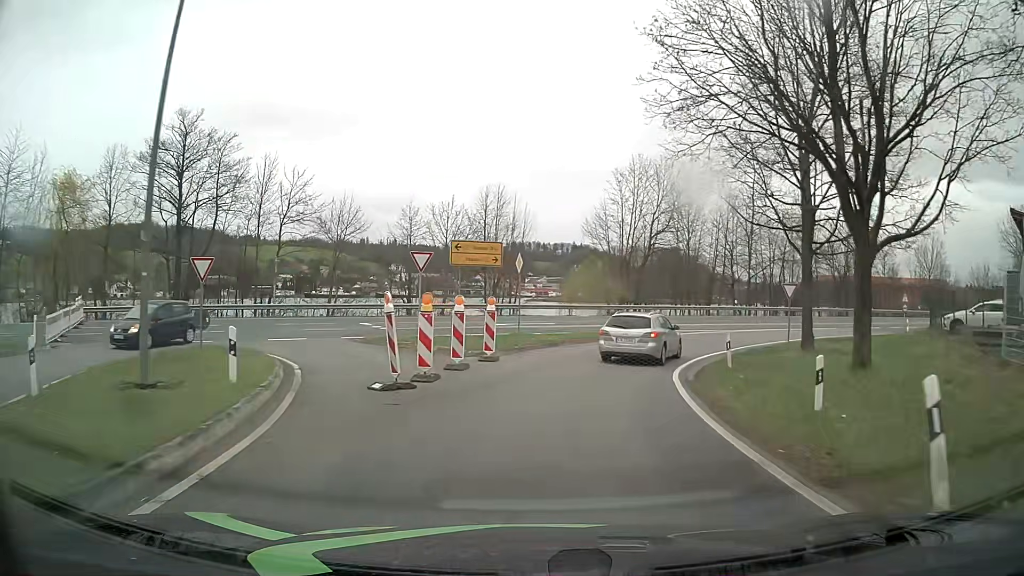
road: unclassified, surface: asphalt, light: Day
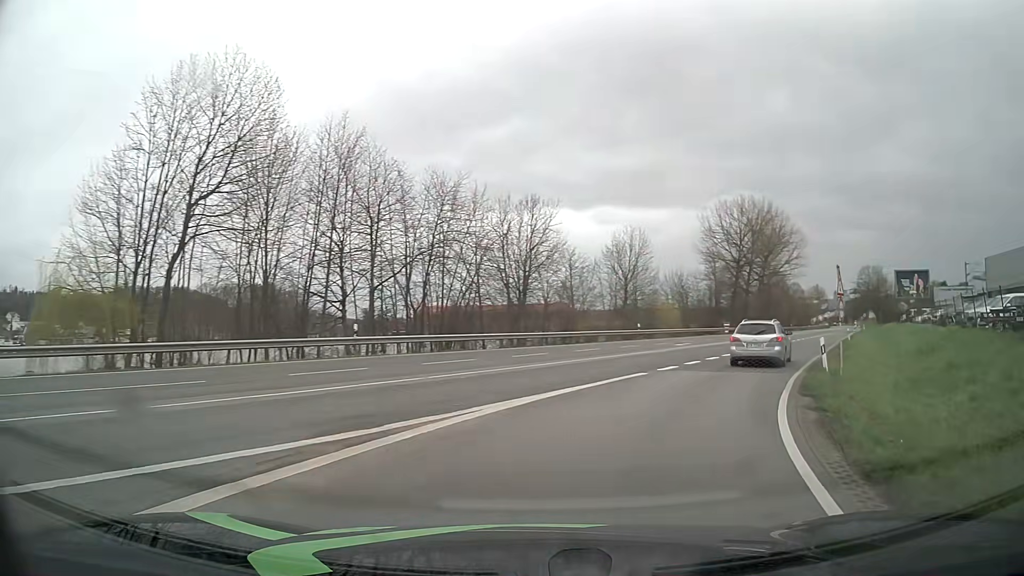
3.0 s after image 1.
(+6.6, +28.4) m; +34°
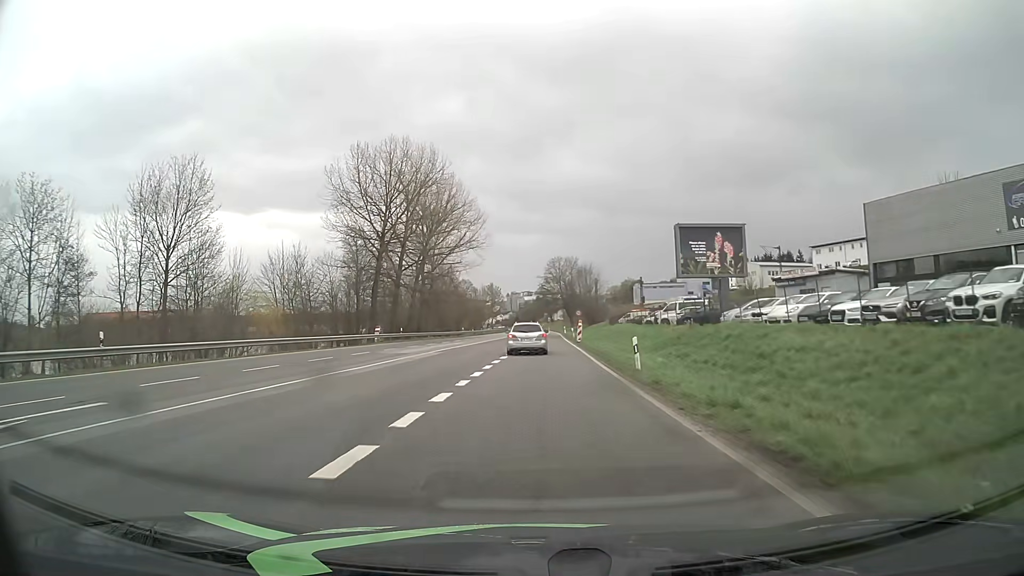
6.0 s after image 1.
(+12.0, +32.0) m; +29°
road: primary
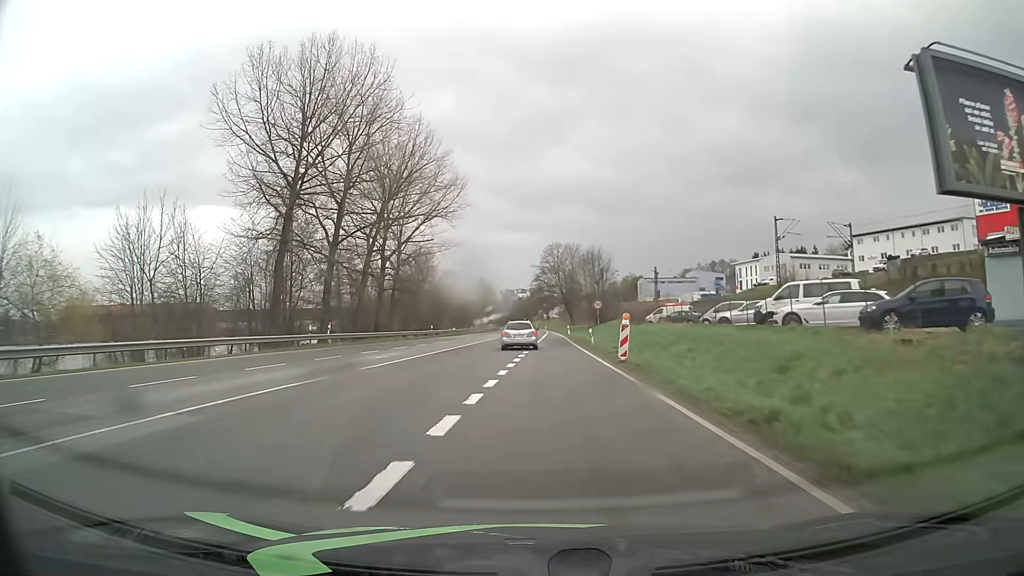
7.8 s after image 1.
(0.0, +25.5) m; 0°
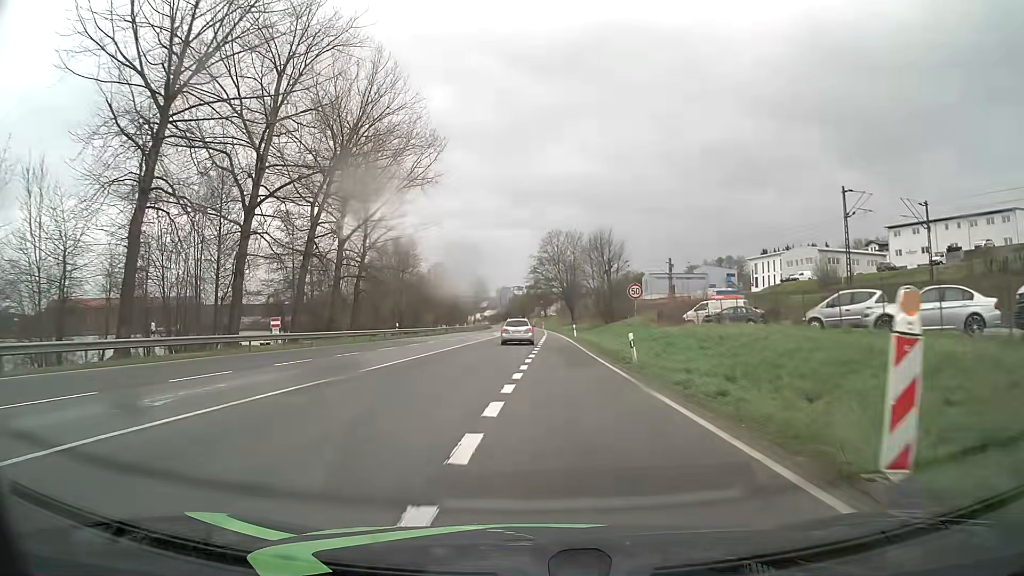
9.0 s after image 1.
(+0.1, +17.0) m; 0°
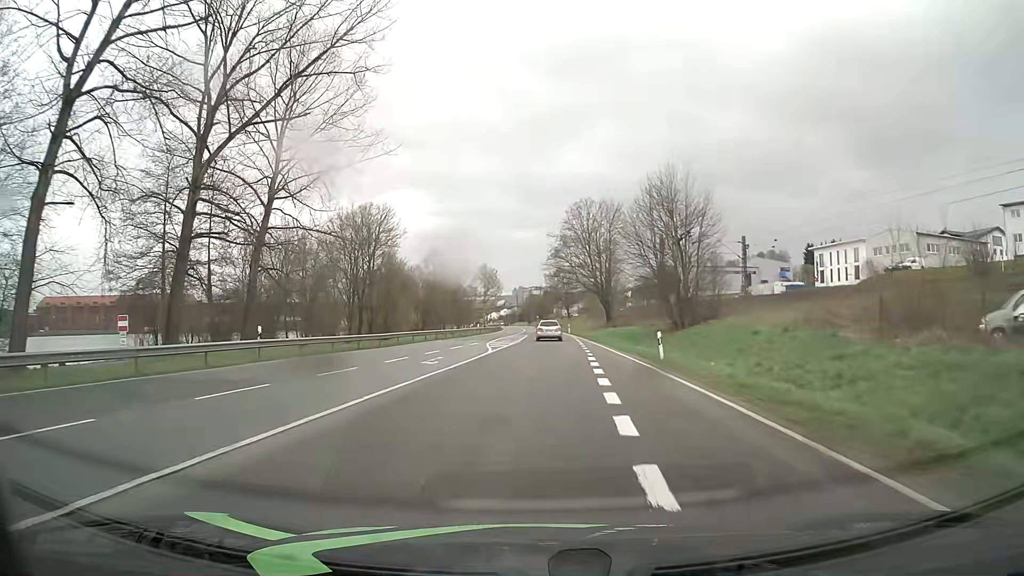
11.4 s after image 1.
(-0.4, +32.4) m; -2°
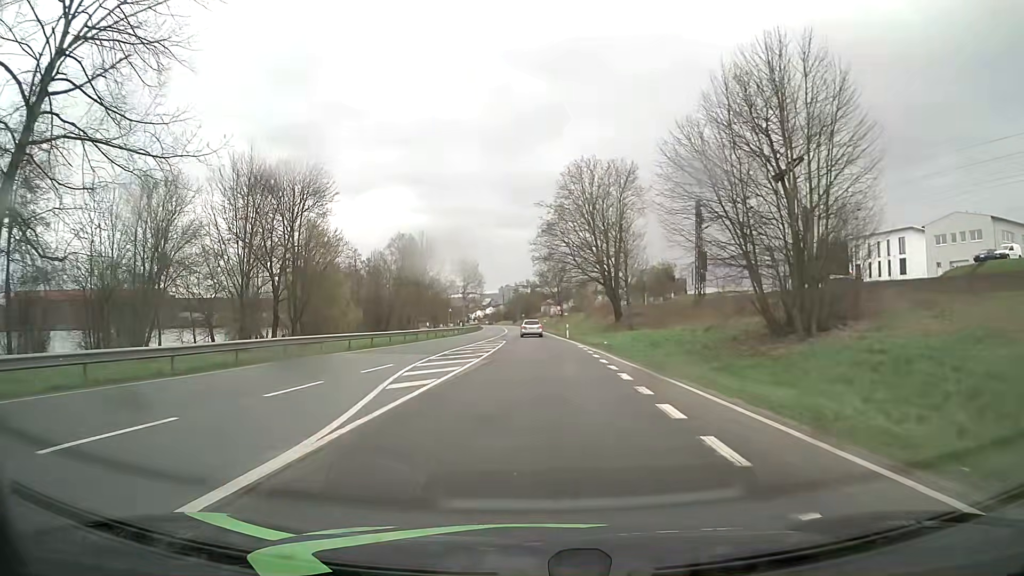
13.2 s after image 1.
(+0.4, +23.5) m; +1°
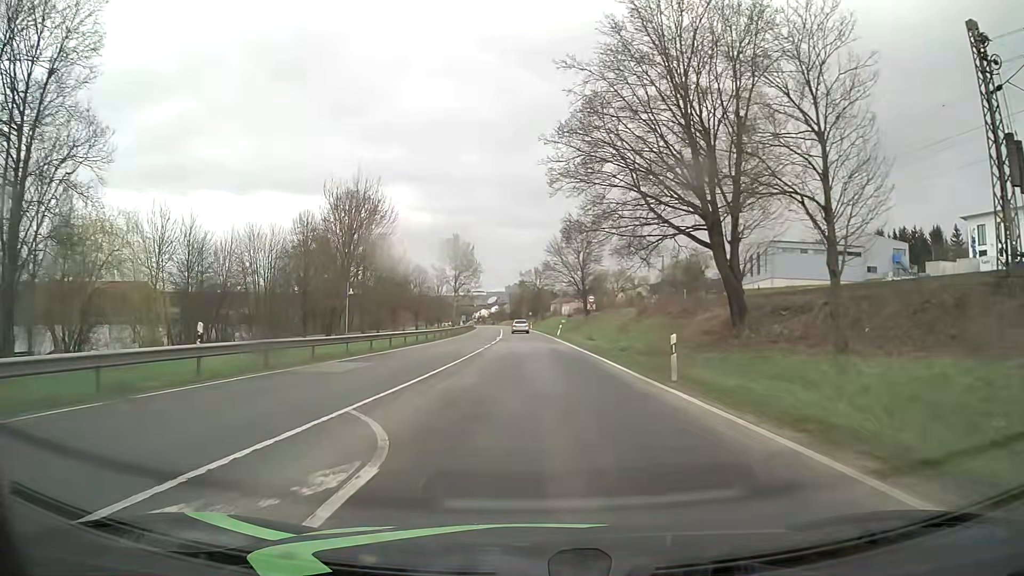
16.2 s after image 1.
(-0.1, +38.4) m; -1°
(0, +10) (0, +20) (0, +30) (0, +40) (-1, +50) (-1, +60) (-1, +70) (-2, +80) (-2, +90) (-3, +100) m
